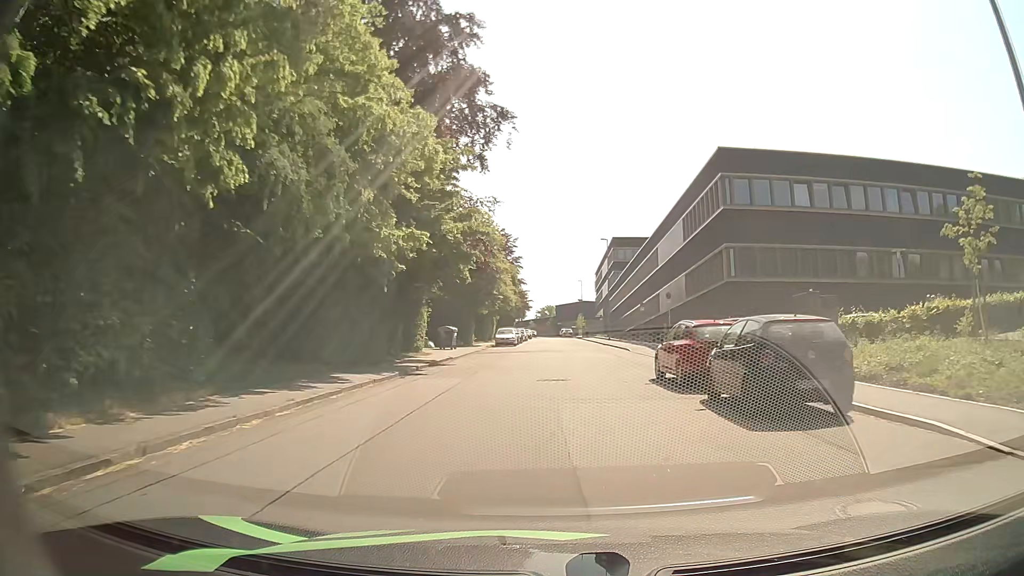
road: residential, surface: asphalt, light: Day
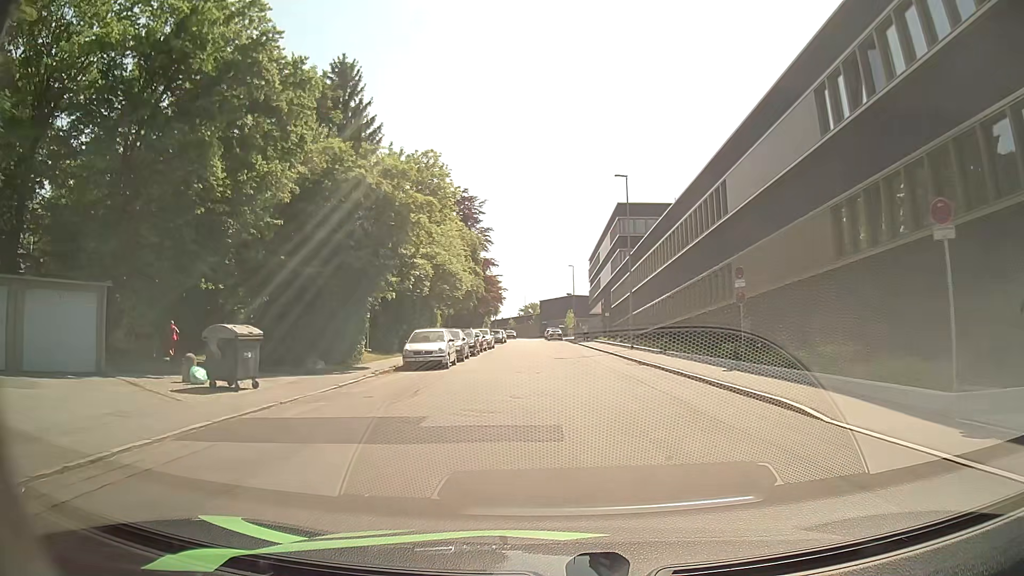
(0.0, +29.0) m; +1°
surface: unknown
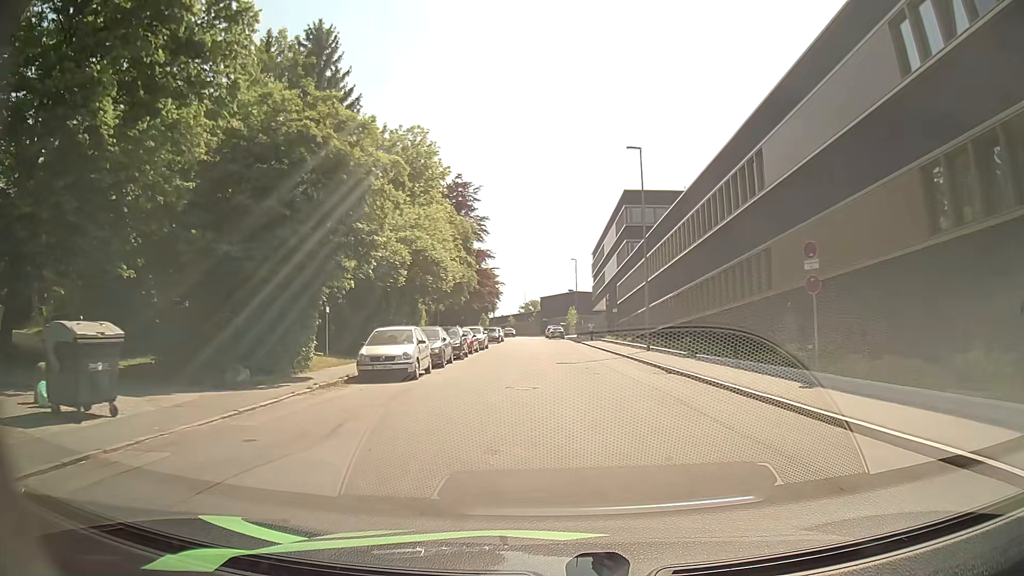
(0.0, +5.9) m; -1°
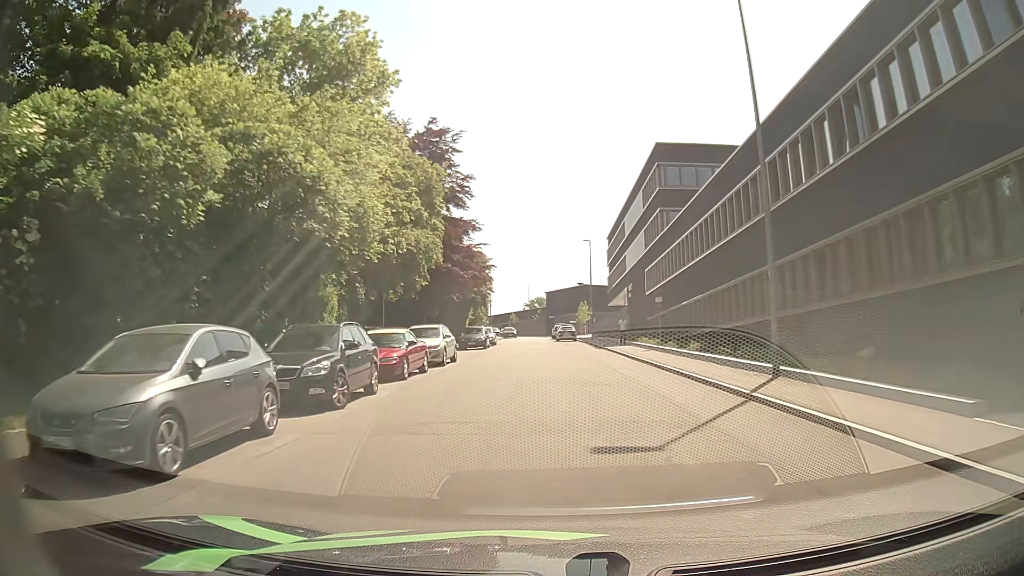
(+0.1, +18.0) m; 0°
(0, +10) (0, +20) (0, +30) (0, +40) (0, +50) (-1, +60) (-1, +70) (-1, +80) (-1, +90) (-1, +100) m
